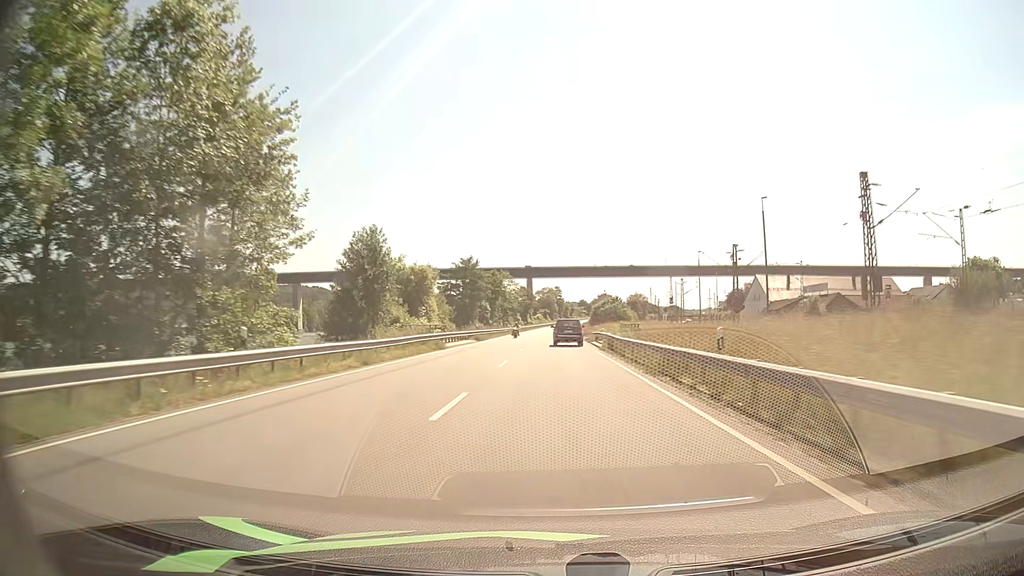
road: primary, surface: asphalt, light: Day
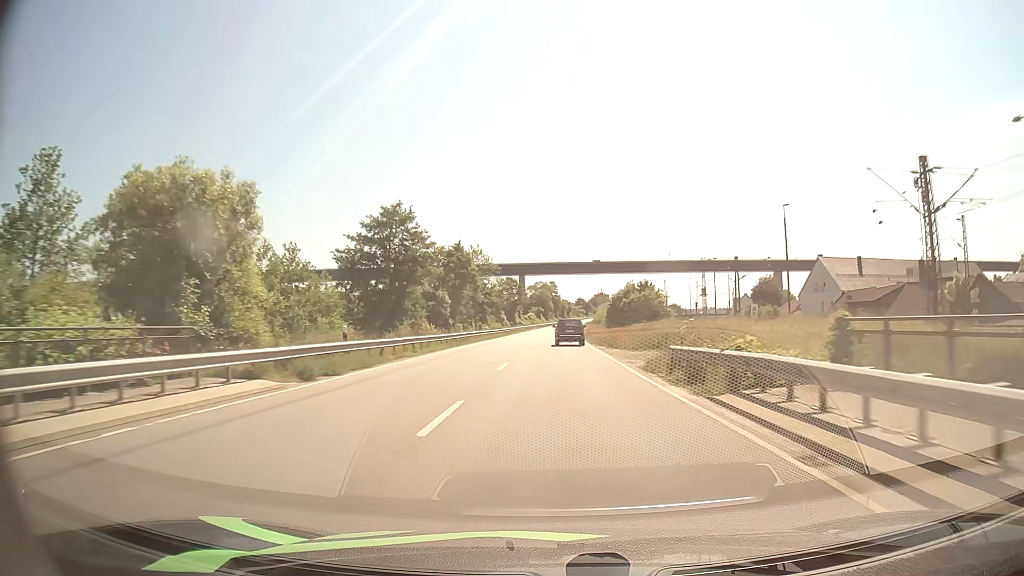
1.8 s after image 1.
(+0.1, +37.6) m; +1°
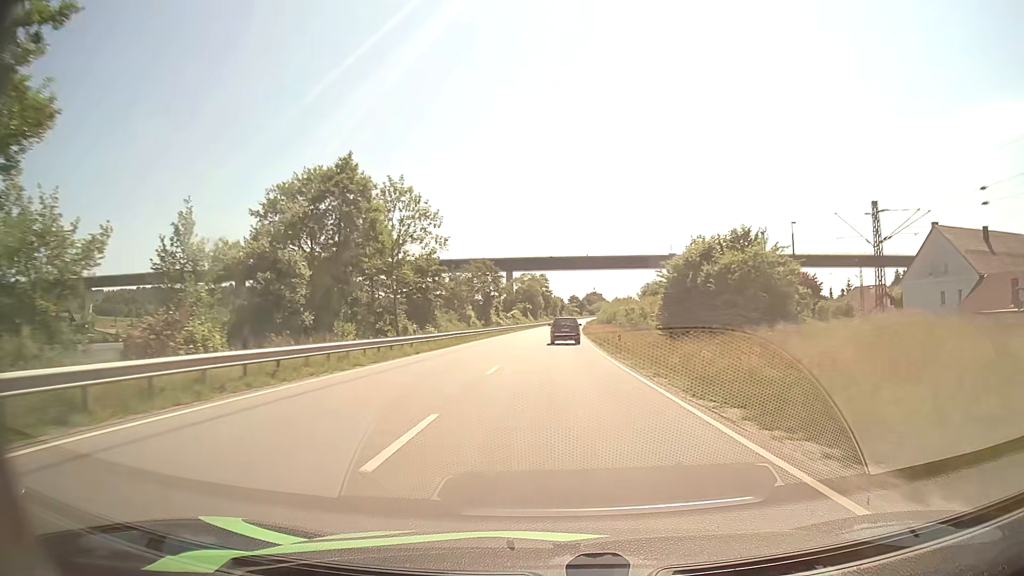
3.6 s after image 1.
(+0.3, +38.2) m; +1°
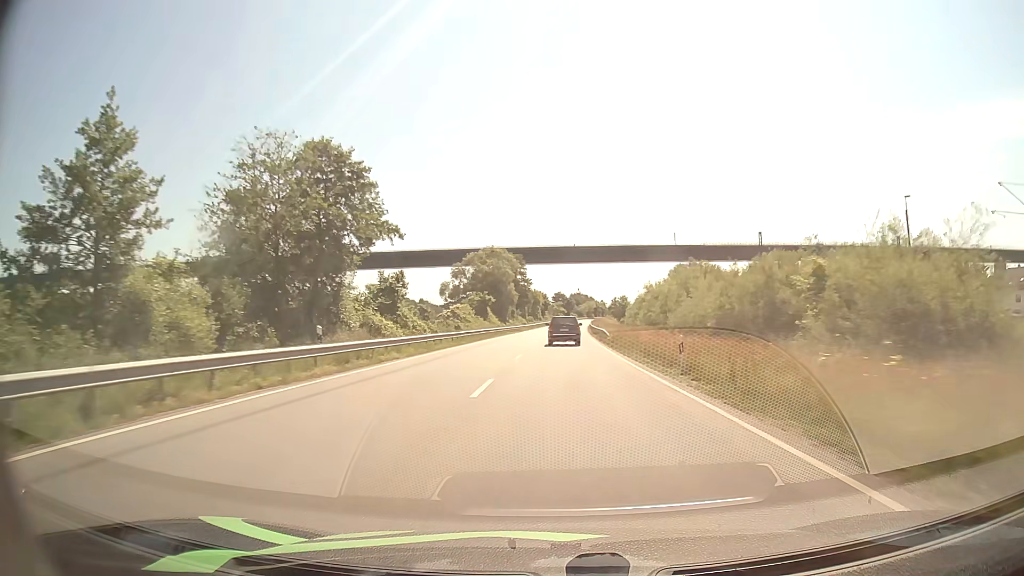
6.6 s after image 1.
(+0.6, +66.4) m; +1°
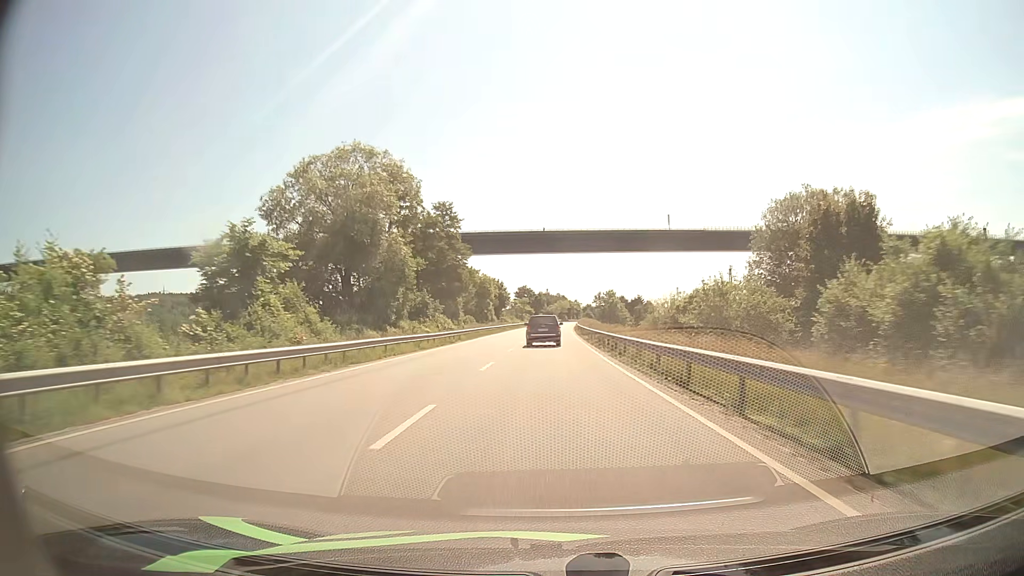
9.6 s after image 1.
(+1.6, +65.1) m; +3°
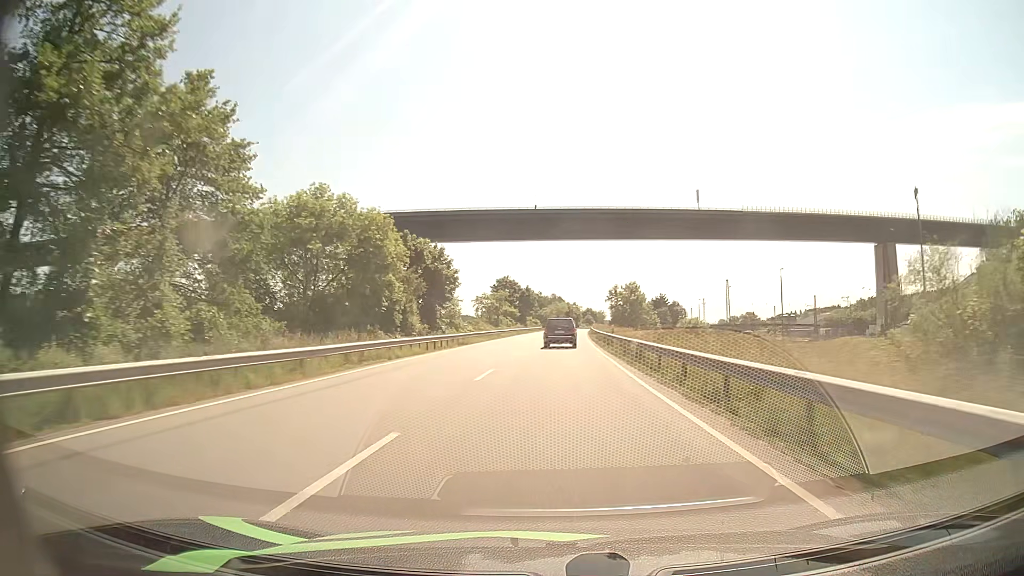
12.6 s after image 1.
(+0.4, +63.1) m; 0°
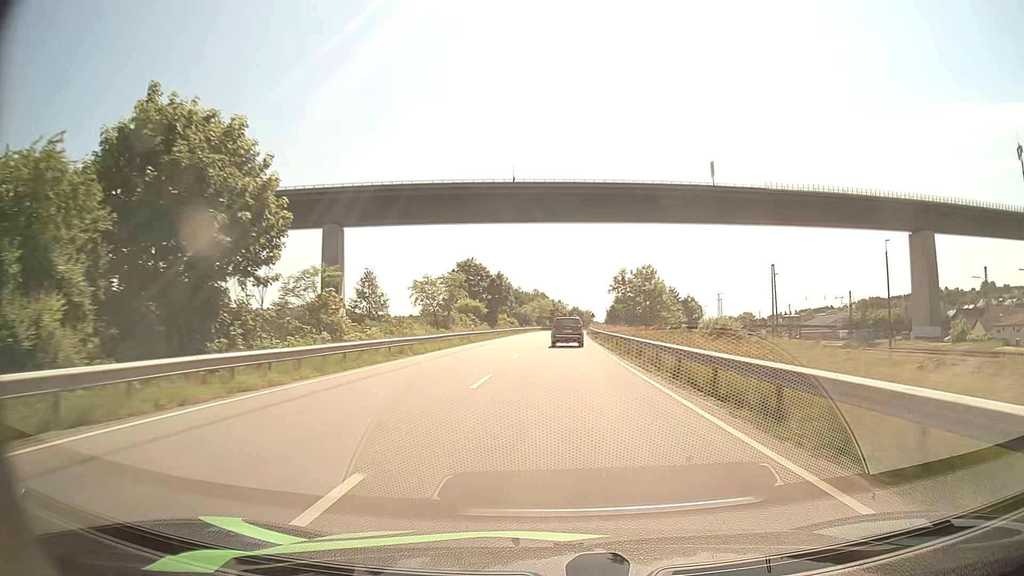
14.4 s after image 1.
(+0.4, +38.5) m; +1°
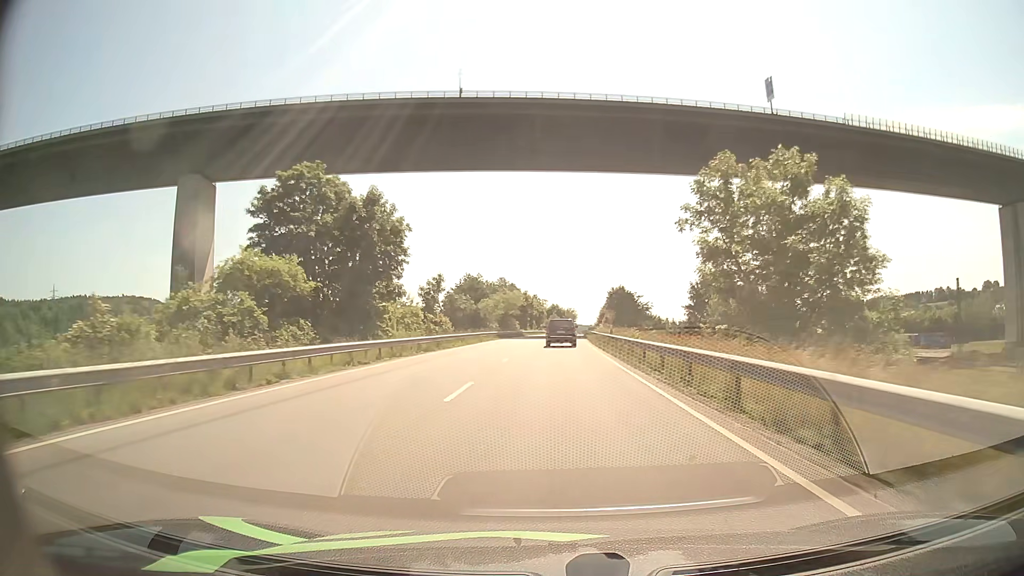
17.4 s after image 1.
(+1.5, +62.6) m; +2°
(0, +10) (0, +20) (0, +30) (0, +40) (+1, +50) (+1, +60) (+1, +70) (+2, +80) (+2, +90) (+3, +100) m
